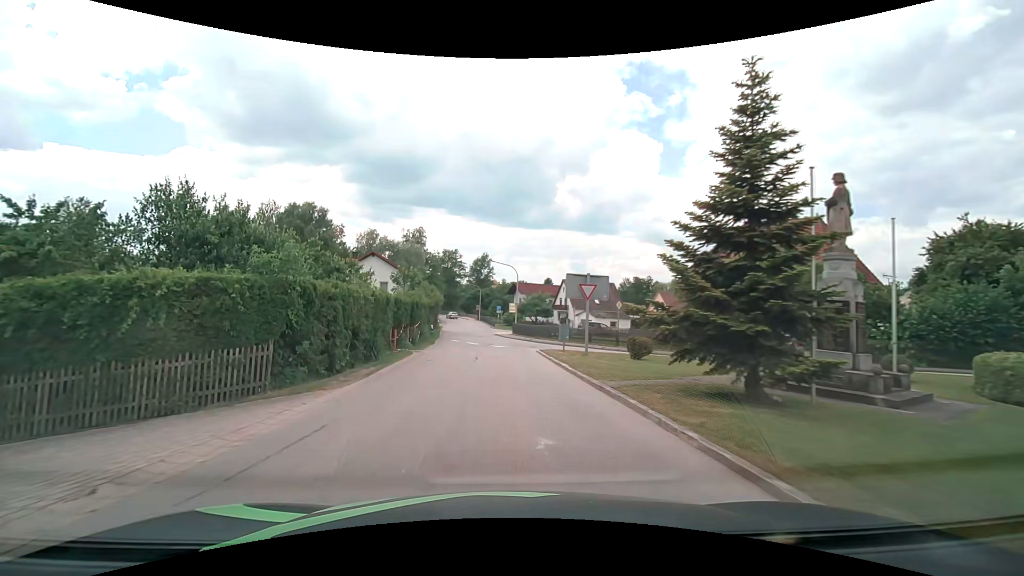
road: tertiary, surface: asphalt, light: Day
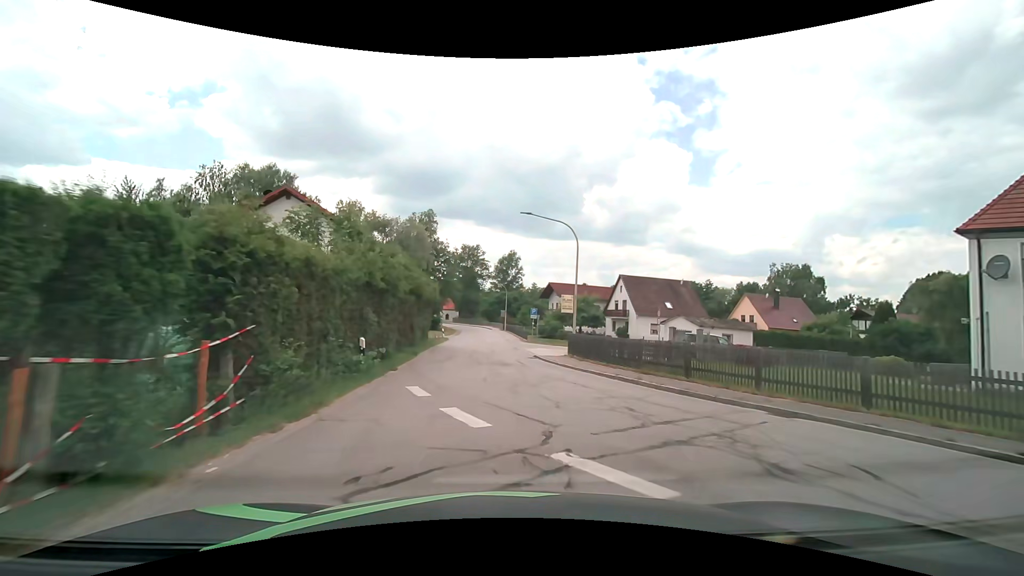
(-1.0, +24.2) m; -3°
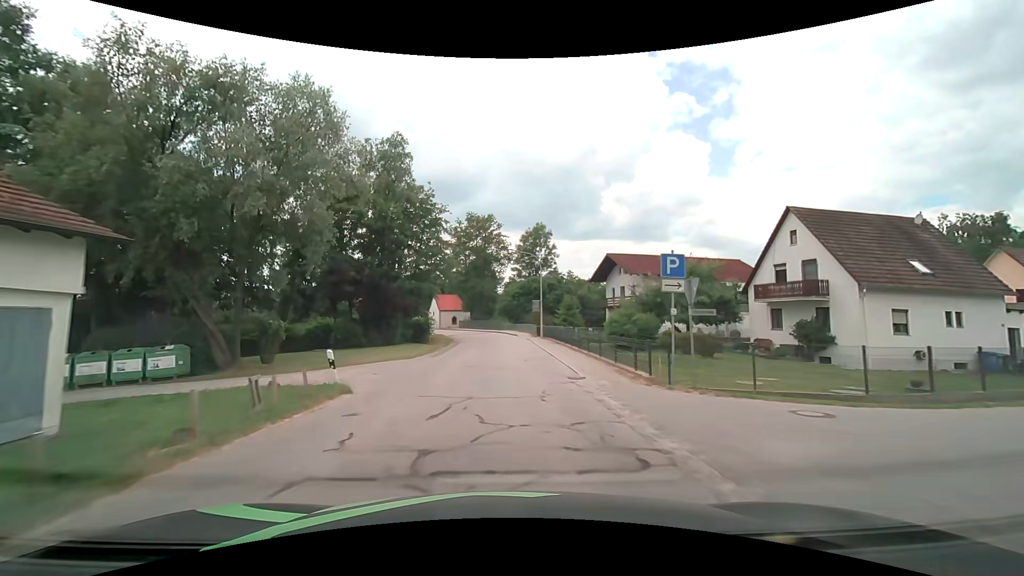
(-0.7, +35.0) m; -3°
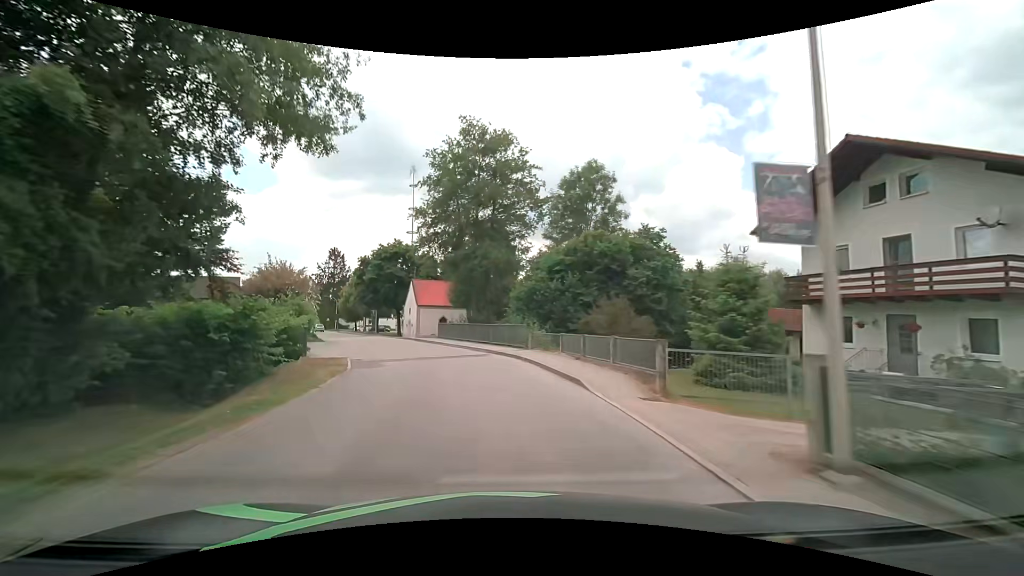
(0.0, +36.5) m; -2°
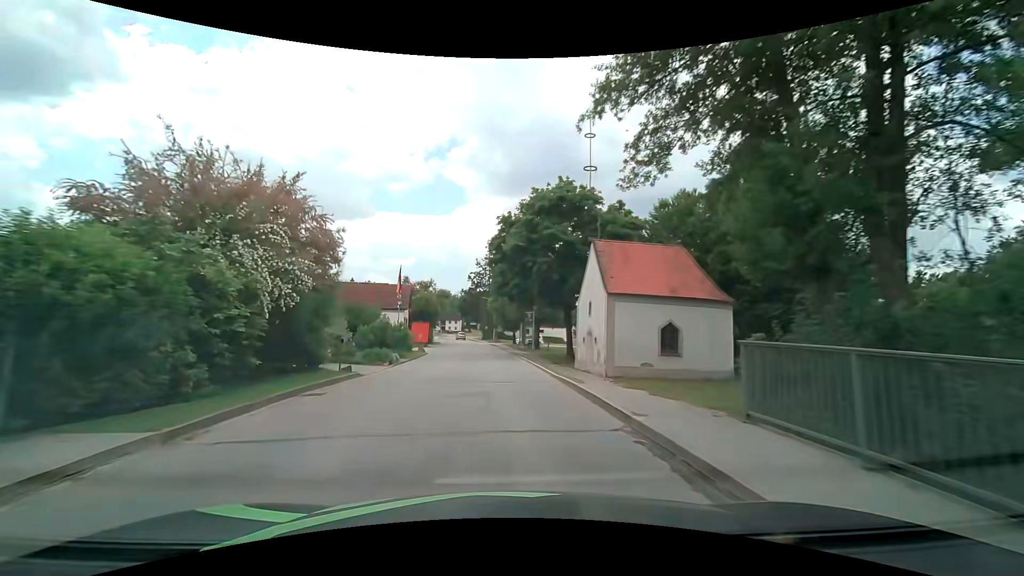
(-5.3, +29.0) m; -20°
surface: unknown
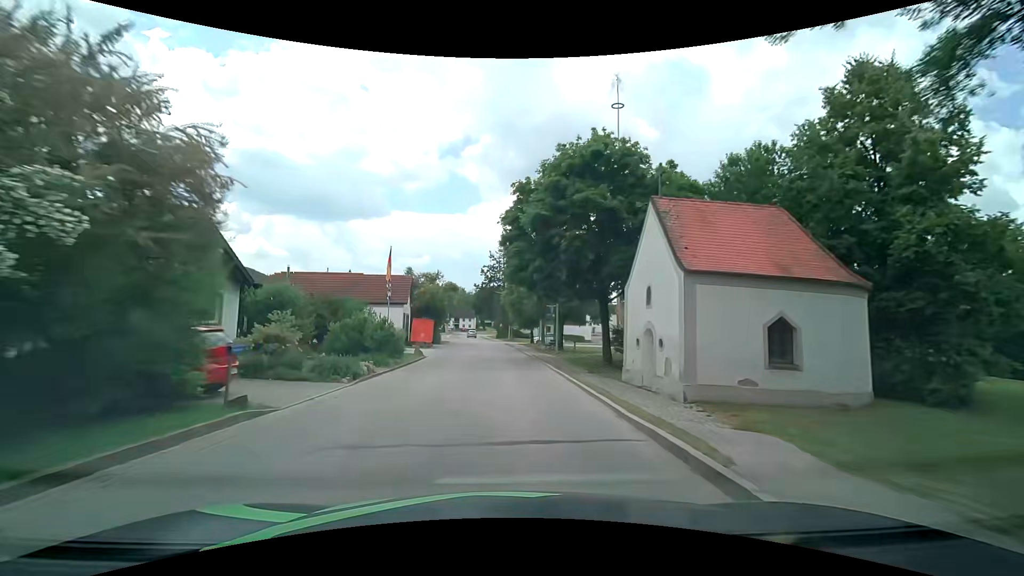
(-0.1, +7.4) m; -2°
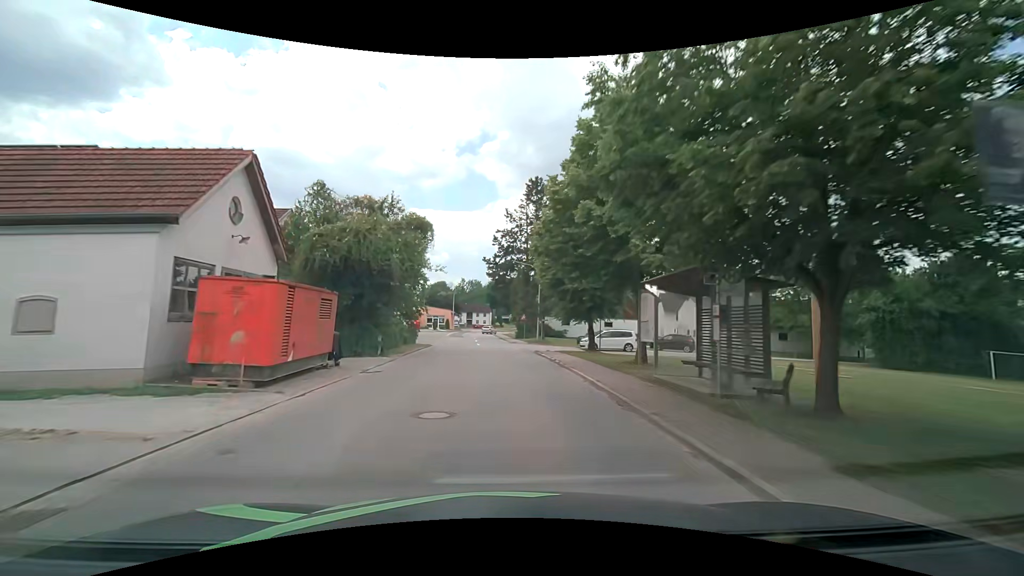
(-0.6, +30.2) m; -1°
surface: asphalt
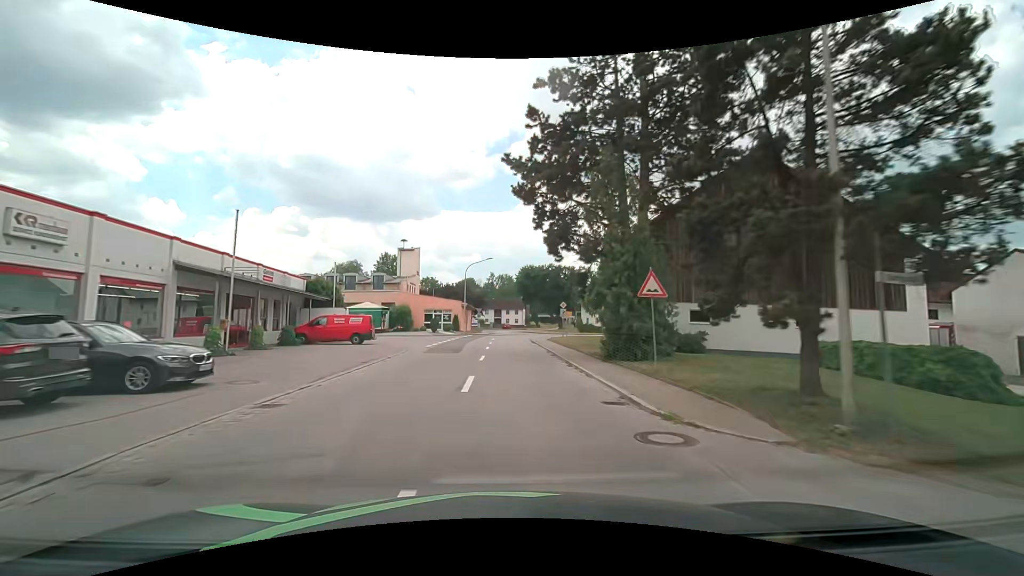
(-1.7, +37.9) m; -5°
(0, +10) (0, +20) (0, +30) (0, +40) (0, +50) (+4, +59) (+11, +66) (+21, +69) (+31, +69) (+41, +70) m
